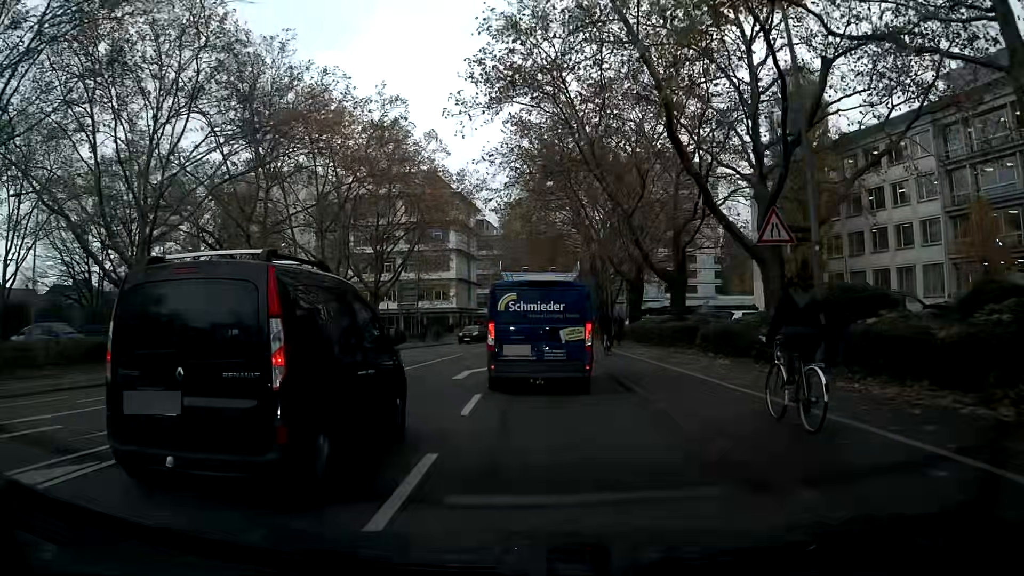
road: secondary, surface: asphalt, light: Day
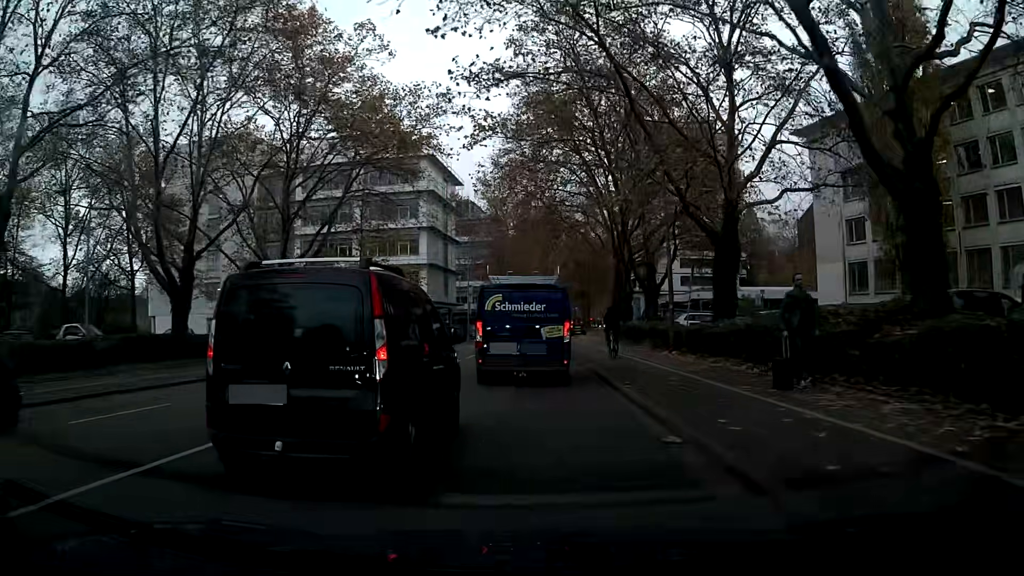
(+0.3, +20.9) m; +1°
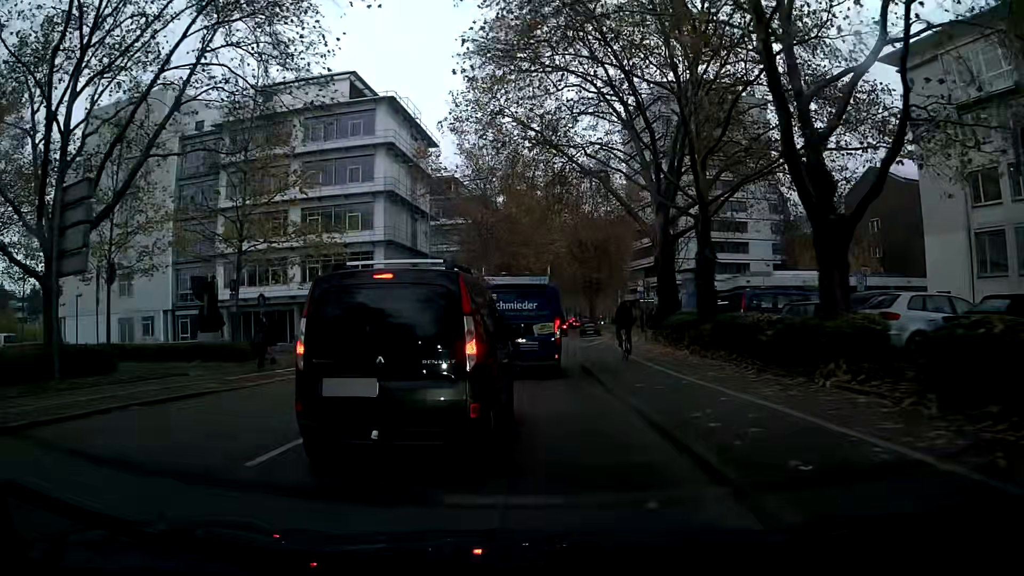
(+0.1, +19.6) m; 0°
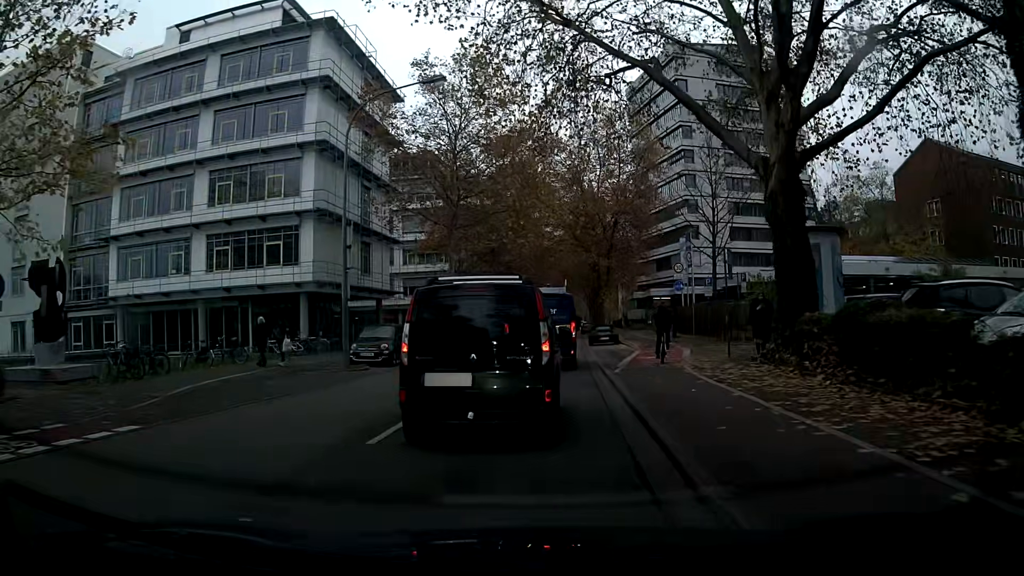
(+0.2, +16.3) m; +1°
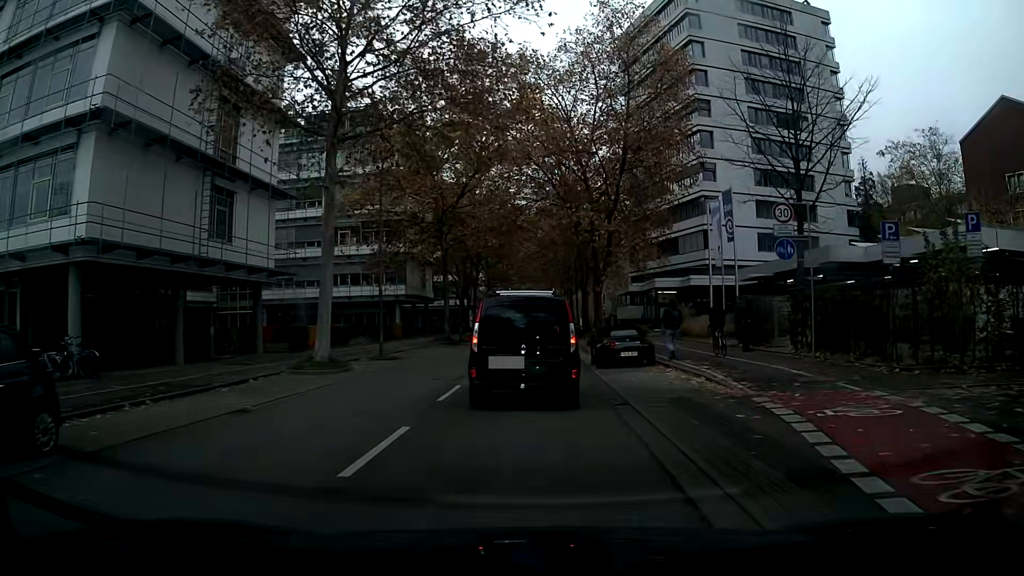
(+0.2, +19.7) m; +1°
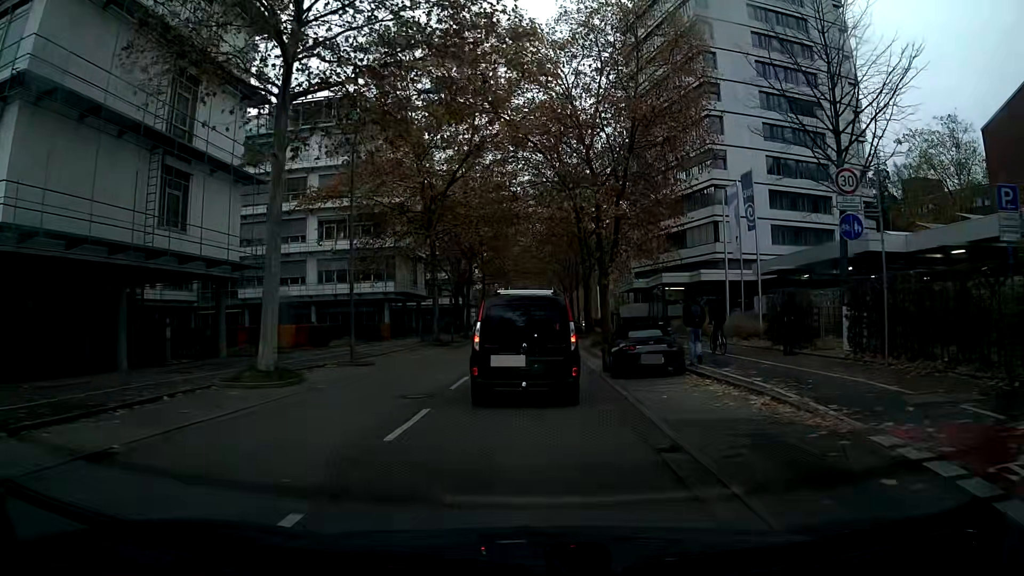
(0.0, +4.2) m; +1°
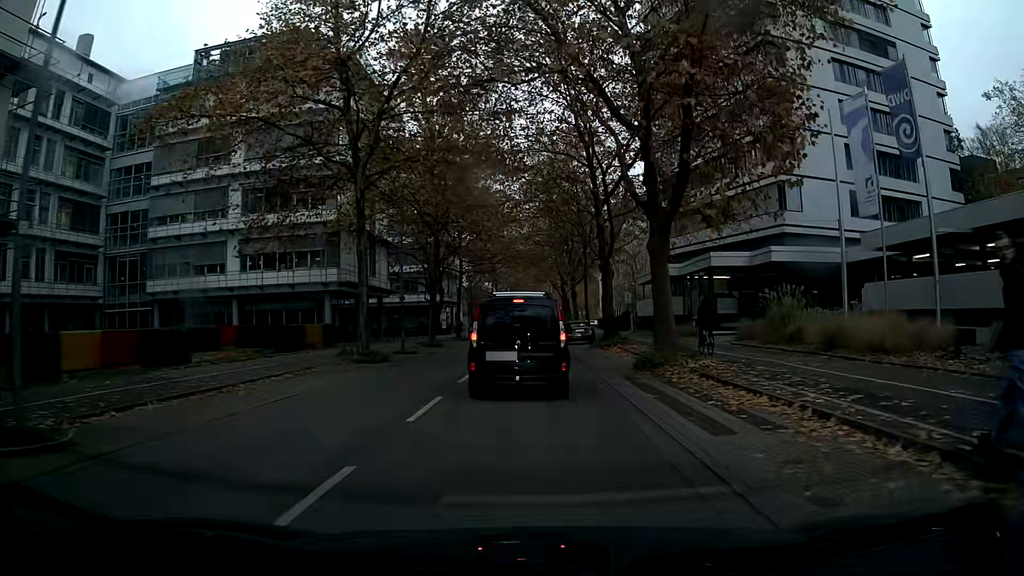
(+0.2, +16.5) m; +1°
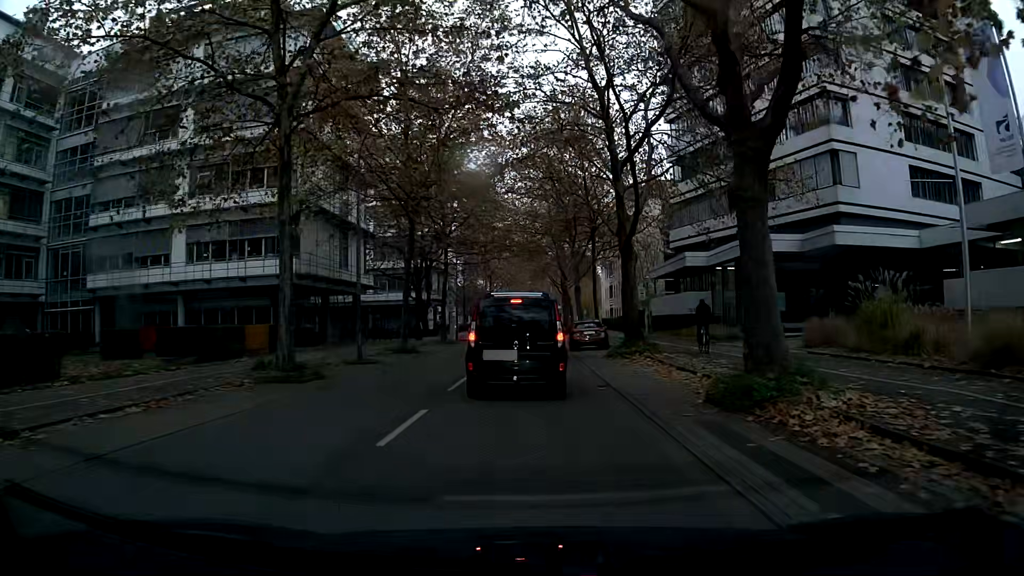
(0.0, +7.9) m; 0°
(0, +10) (0, +20) (0, +30) (0, +40) (0, +50) (0, +60) (0, +70) (0, +80) (+1, +90) (+1, +100) m
